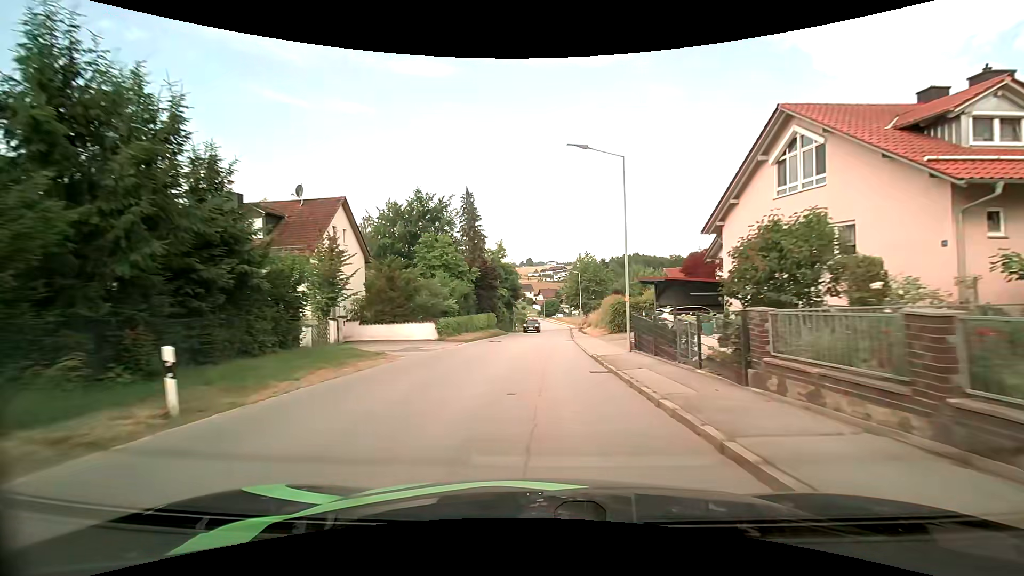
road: tertiary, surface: asphalt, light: Day
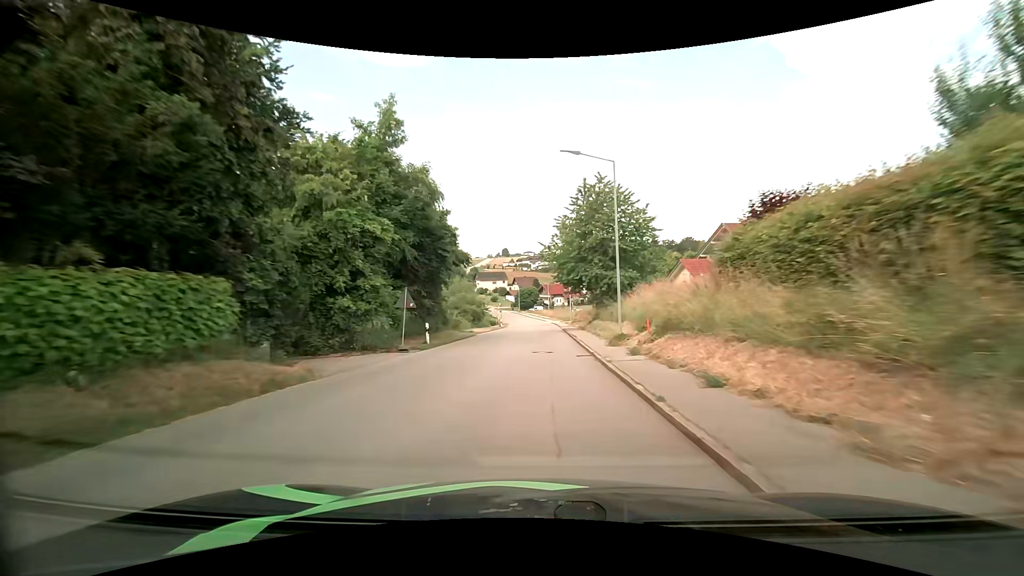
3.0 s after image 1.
(+1.0, +43.2) m; +2°
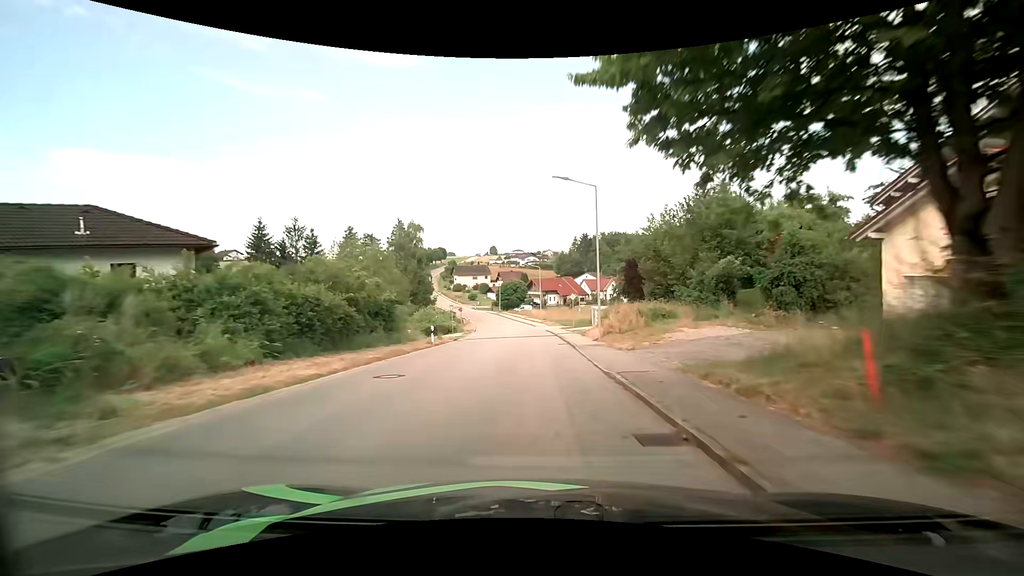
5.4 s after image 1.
(+0.5, +36.6) m; +1°
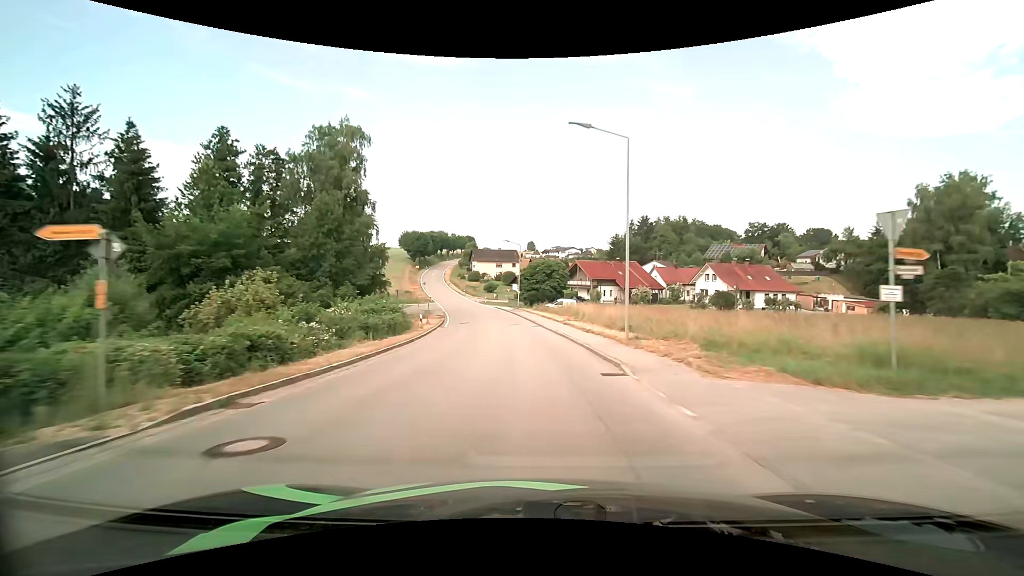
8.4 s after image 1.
(-1.1, +47.4) m; -4°
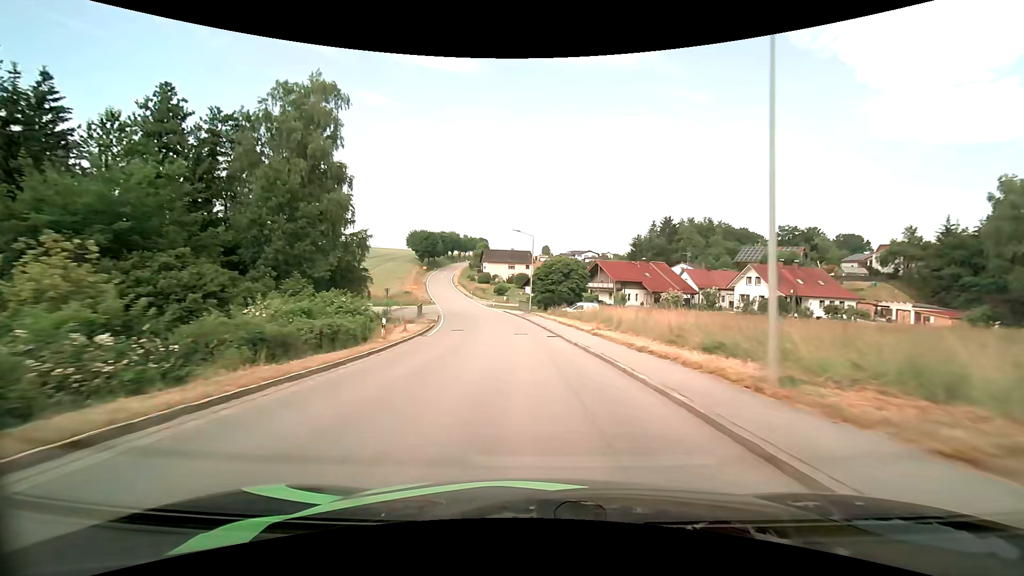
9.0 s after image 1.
(-0.1, +9.8) m; -2°
(0, +10) (-1, +20) (-1, +30) (-3, +40) (-4, +50) (-6, +60) (-9, +69) (-11, +79) (-14, +89) (-16, +98) m
